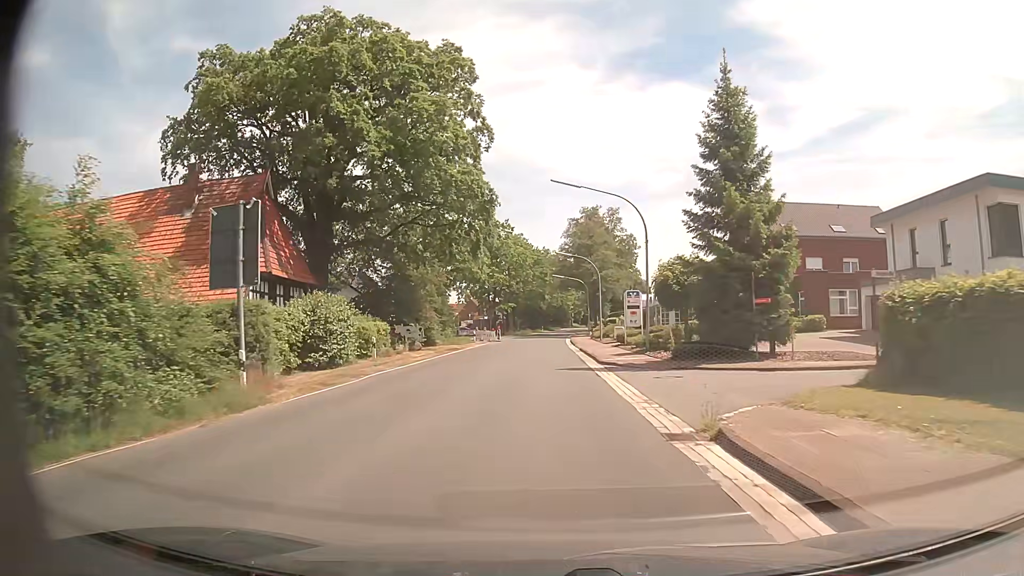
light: Day
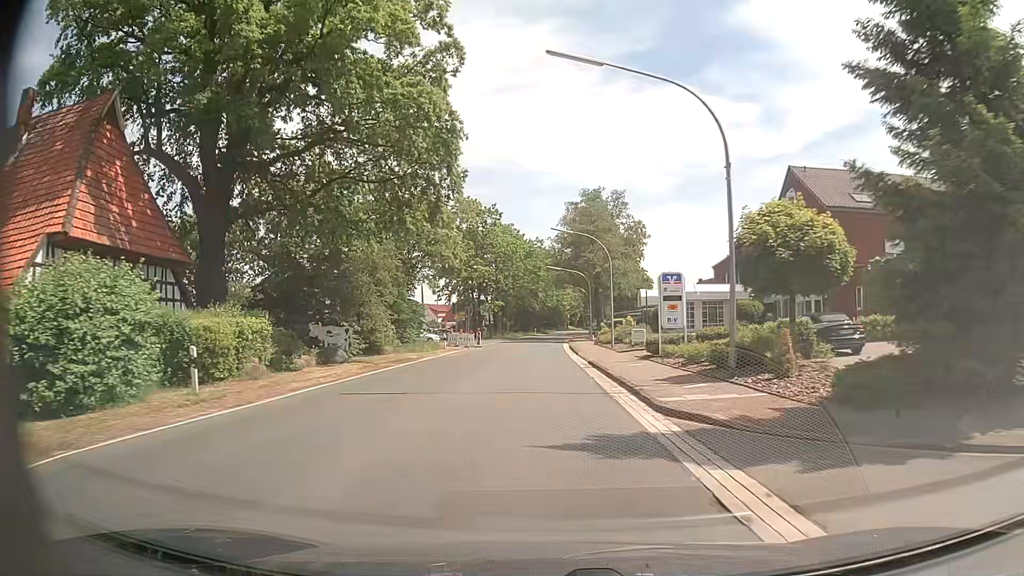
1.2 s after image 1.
(0.0, +14.8) m; 0°
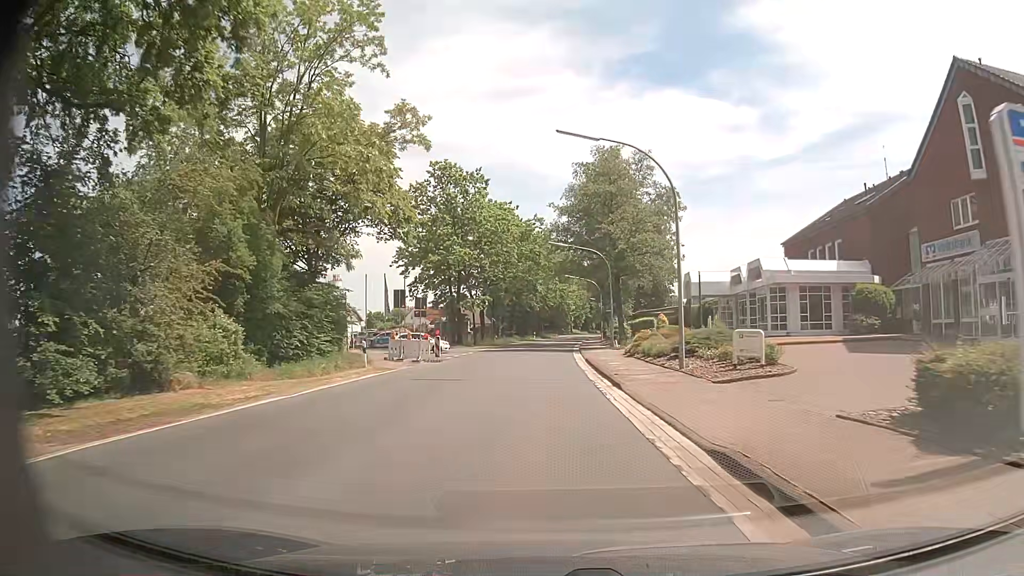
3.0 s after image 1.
(0.0, +21.6) m; +1°
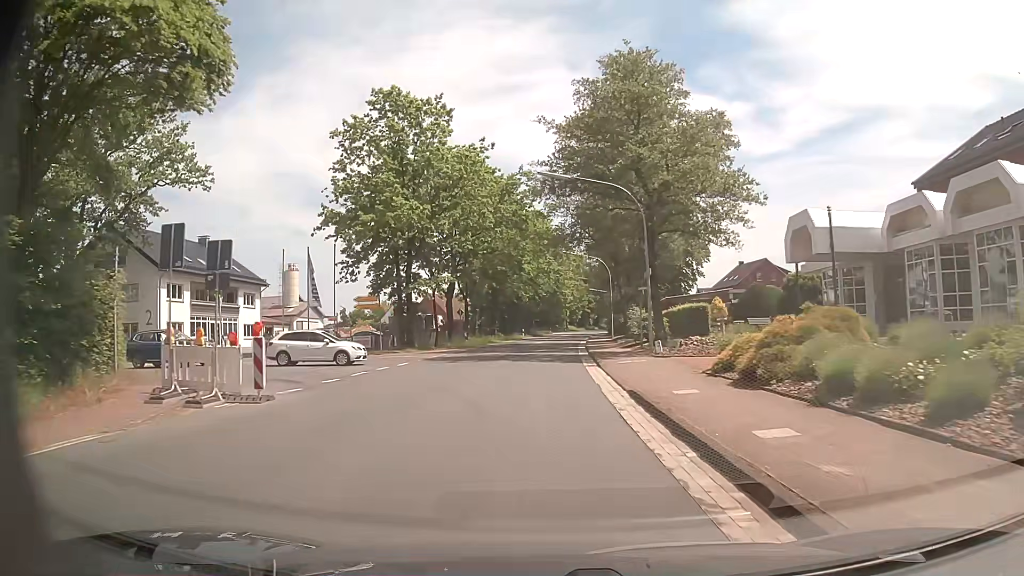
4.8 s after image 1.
(0.0, +20.7) m; +1°
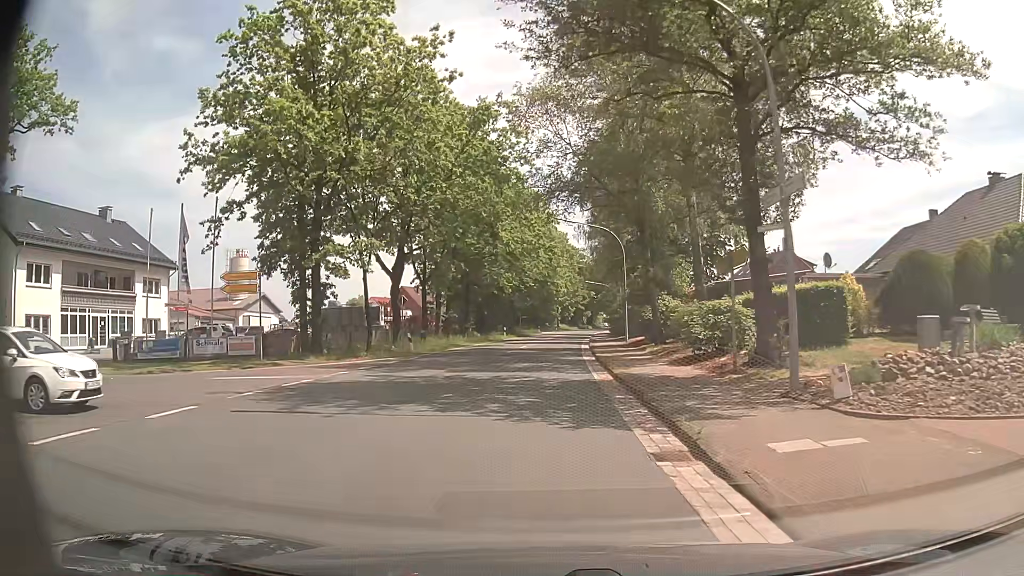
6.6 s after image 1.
(-0.1, +16.8) m; +1°
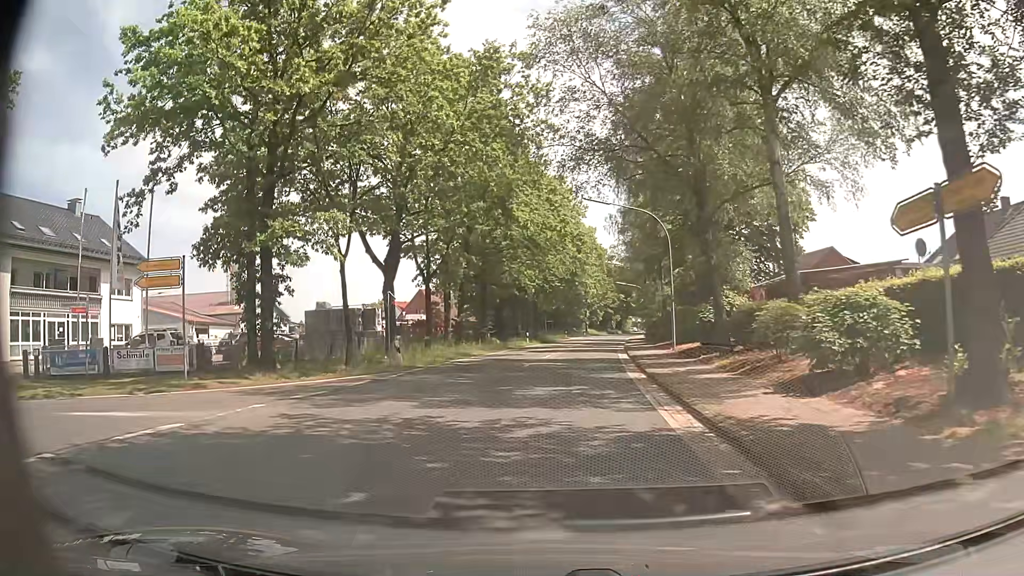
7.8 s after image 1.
(-0.1, +7.4) m; -1°
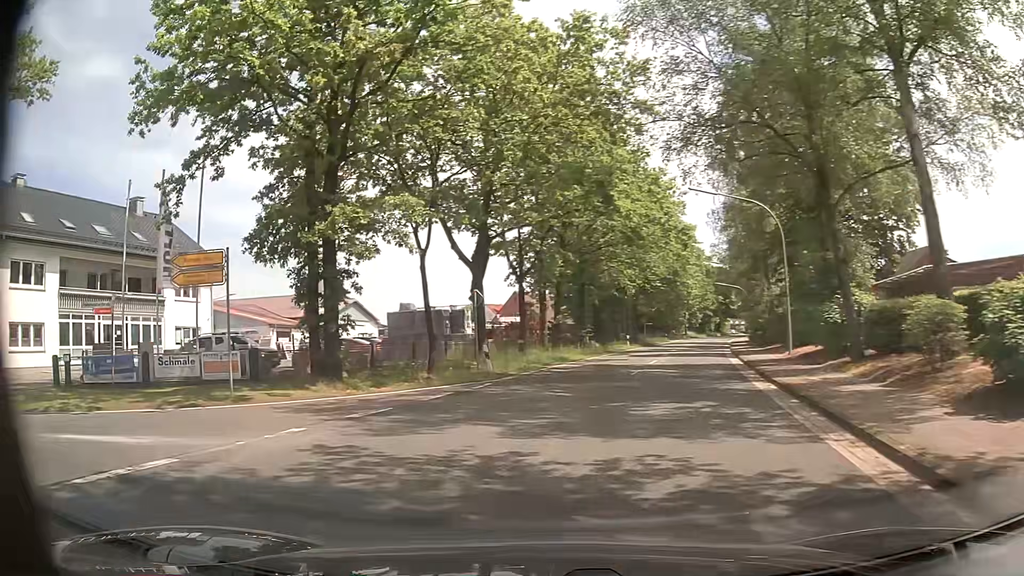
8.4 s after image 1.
(-0.2, +3.0) m; -9°
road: secondary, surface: asphalt
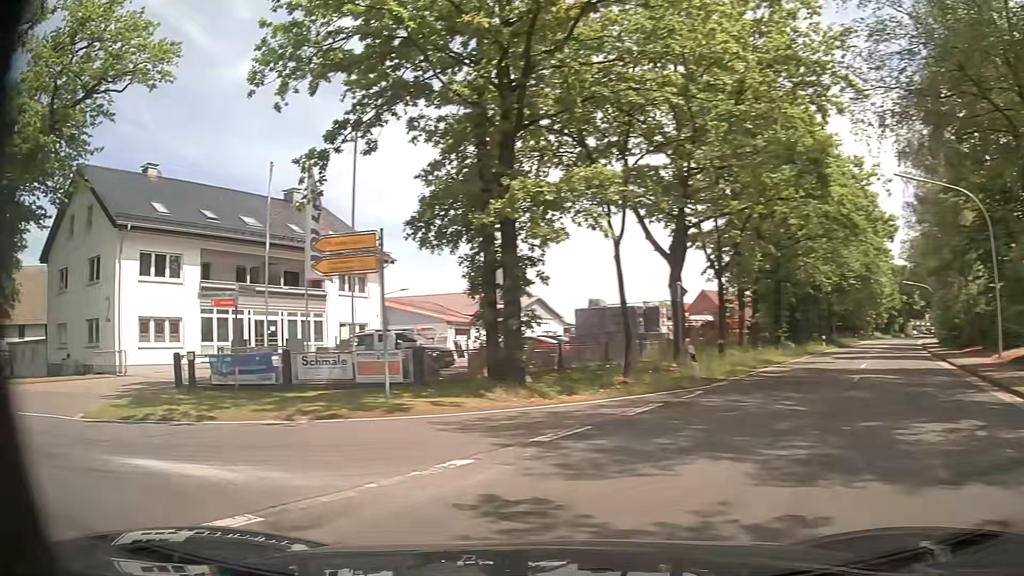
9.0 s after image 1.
(-0.4, +2.8) m; -14°
